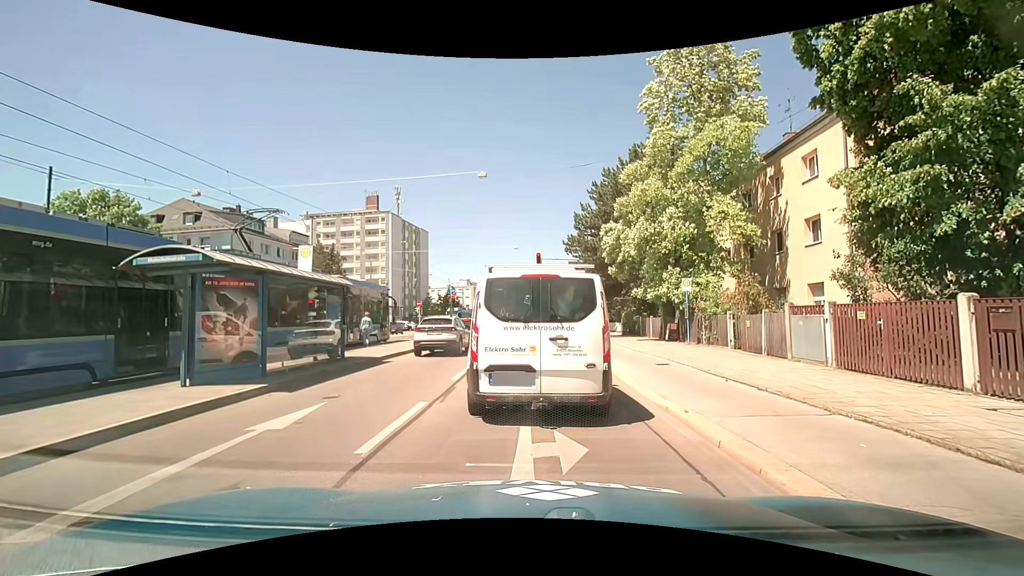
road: primary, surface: asphalt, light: Day
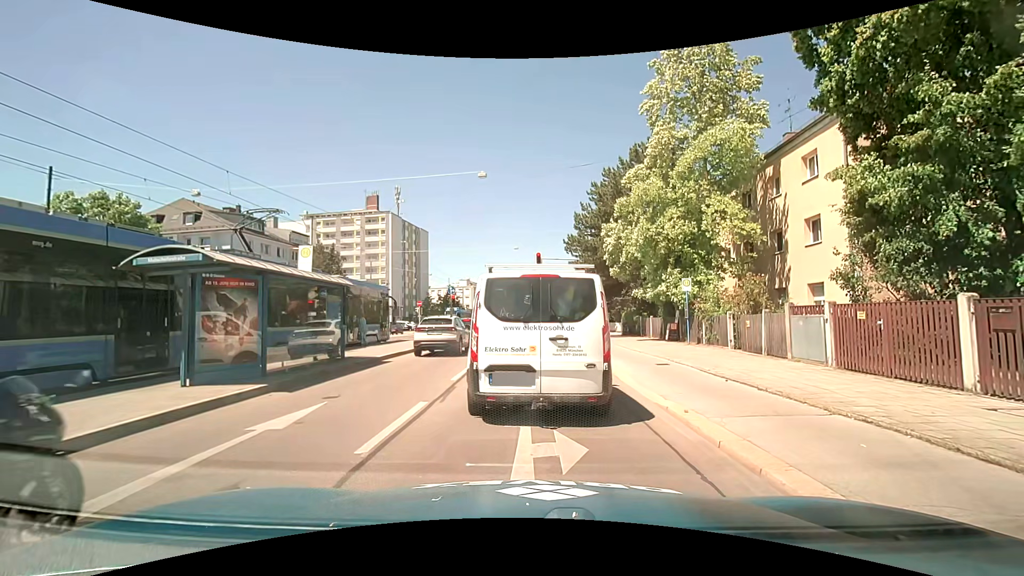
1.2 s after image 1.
(0.0, 0.0) m; 0°
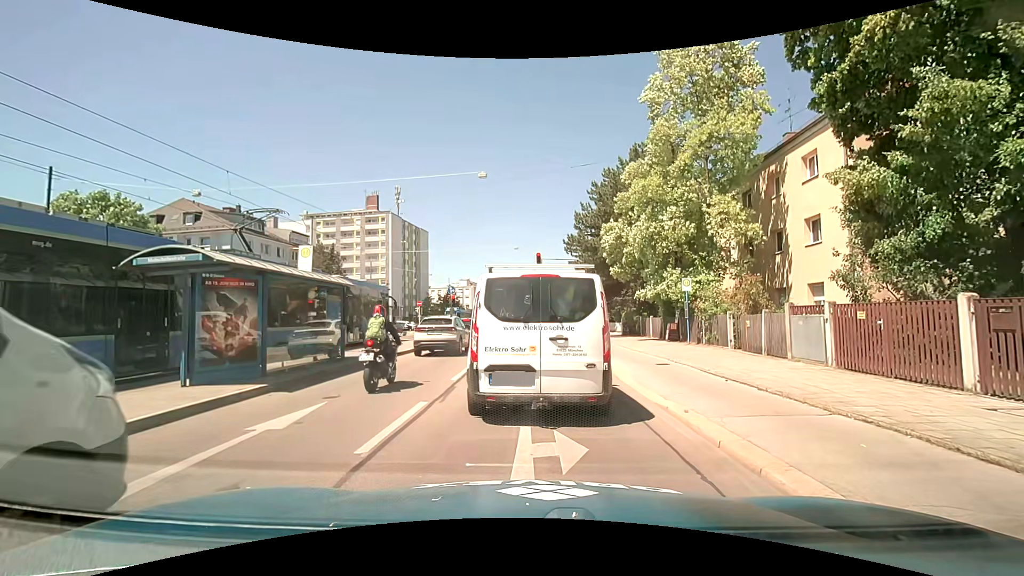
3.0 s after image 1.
(0.0, 0.0) m; 0°
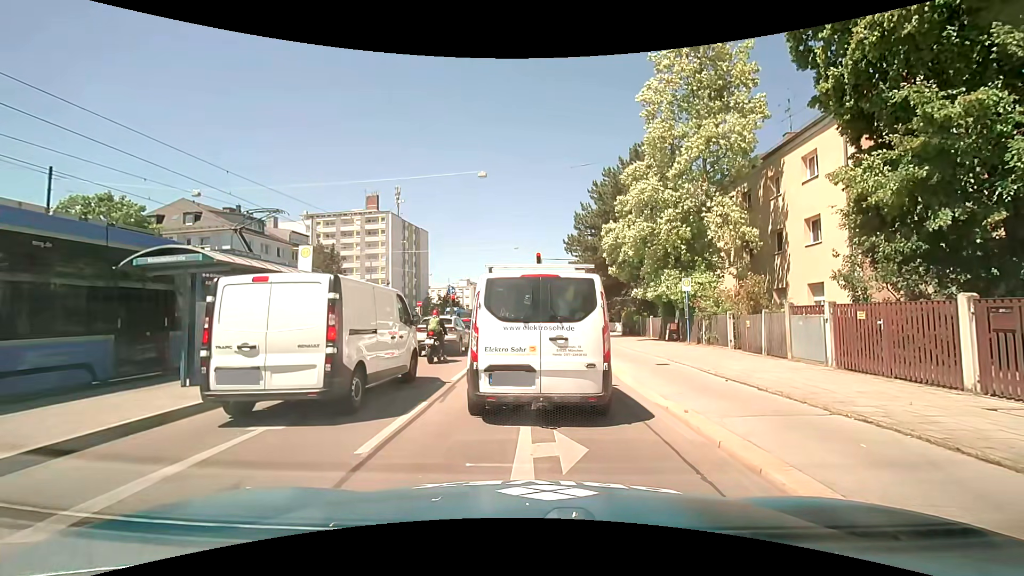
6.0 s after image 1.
(0.0, 0.0) m; 0°
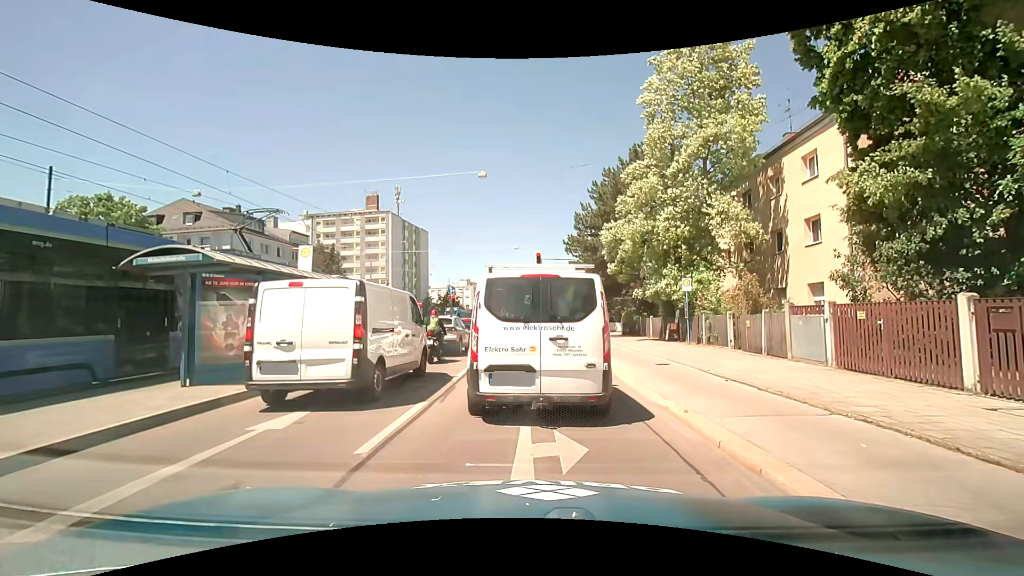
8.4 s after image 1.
(0.0, 0.0) m; 0°
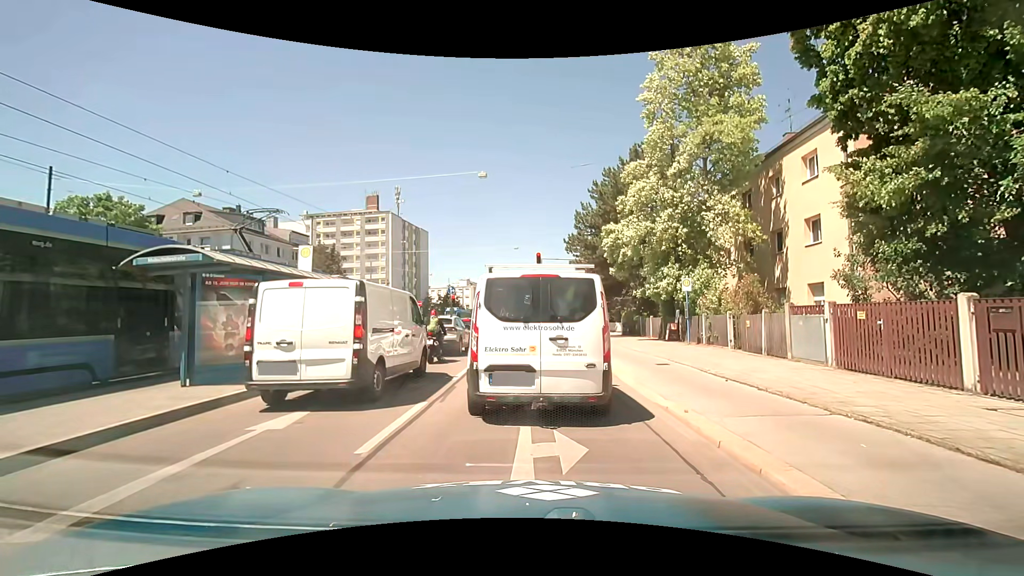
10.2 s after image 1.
(0.0, 0.0) m; 0°
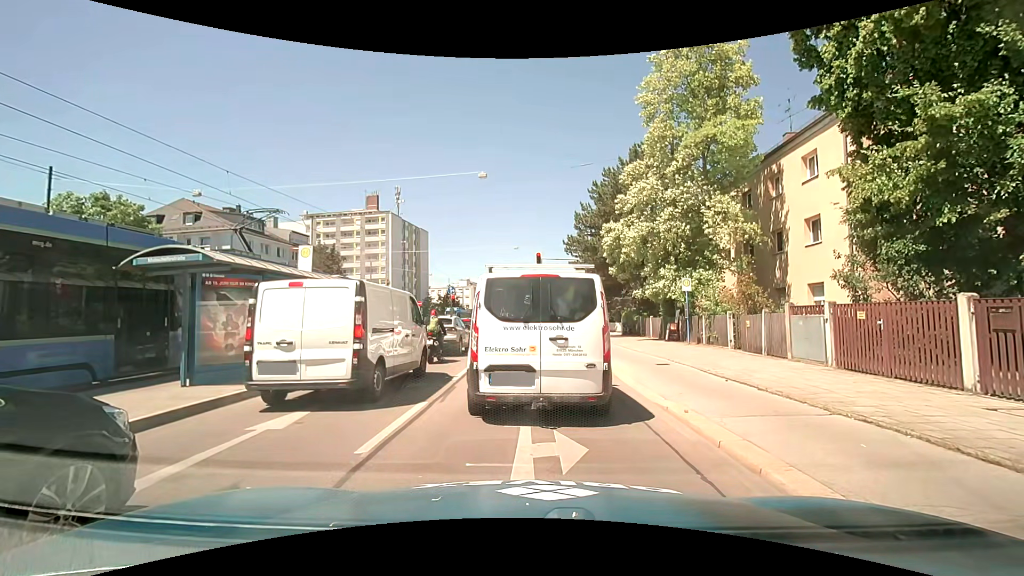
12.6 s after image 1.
(0.0, 0.0) m; 0°
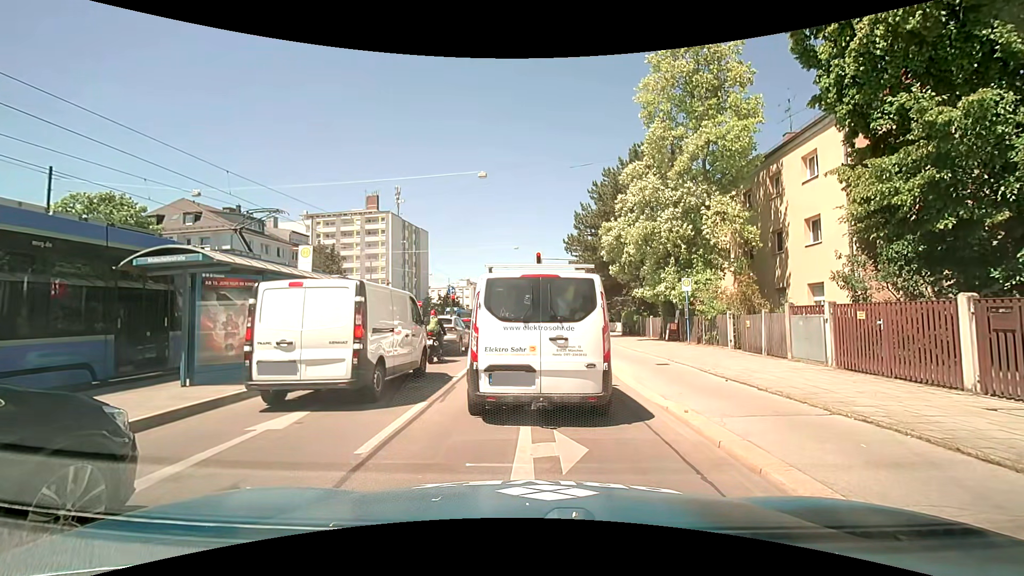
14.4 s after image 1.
(0.0, 0.0) m; 0°
(0, +10) (0, +20) (0, +30) (+1, +40) (+1, +50) (+1, +60) (+1, +70) (+2, +80) (+2, +90) (+3, +100) m
